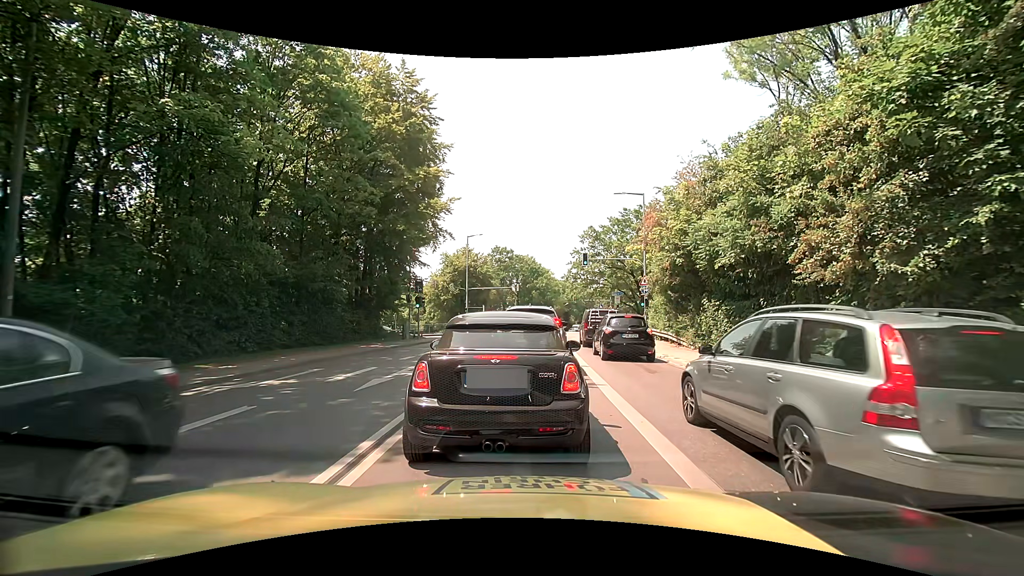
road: secondary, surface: asphalt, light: Day
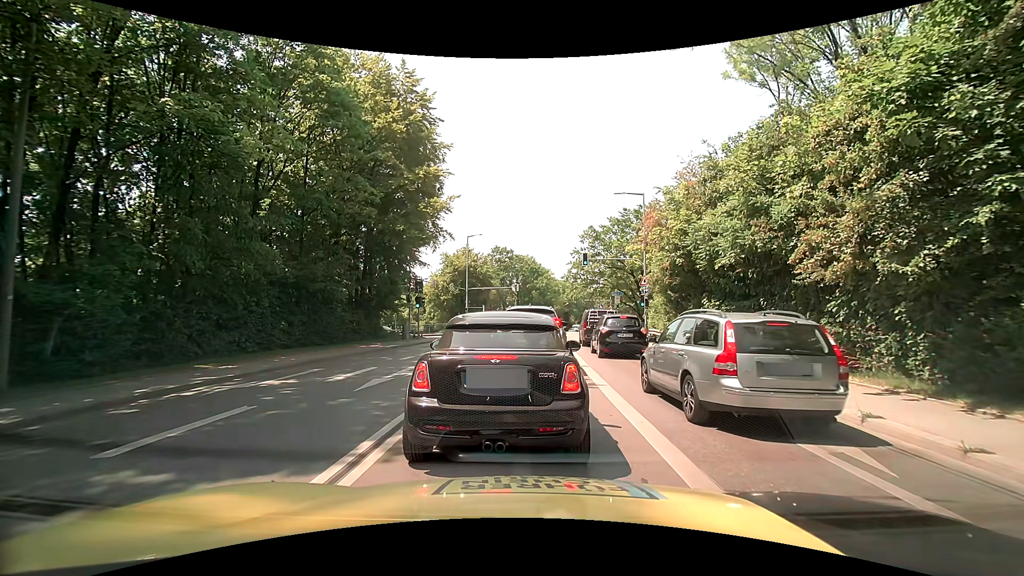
(0.0, 0.0) m; 0°
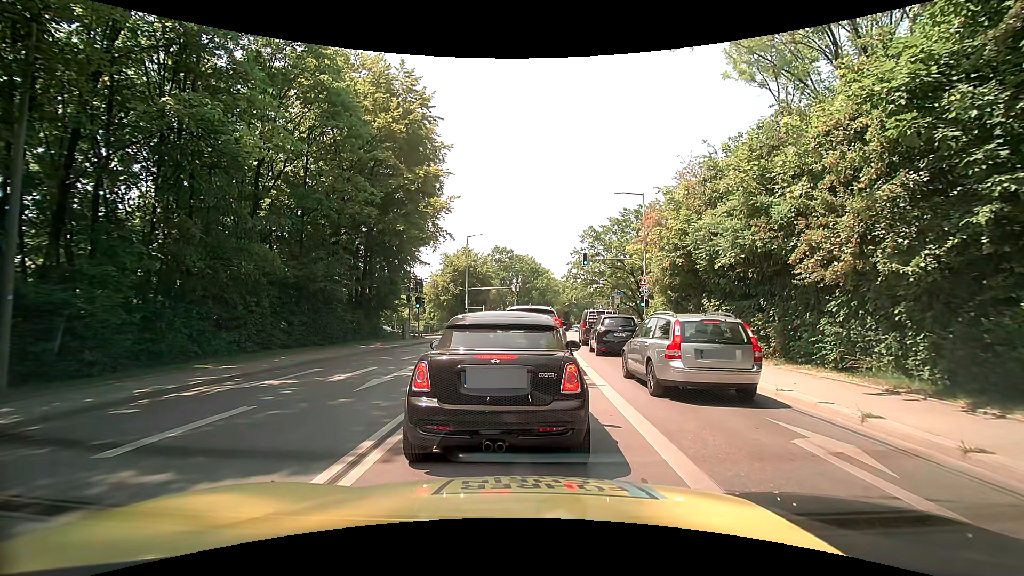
(0.0, 0.0) m; 0°
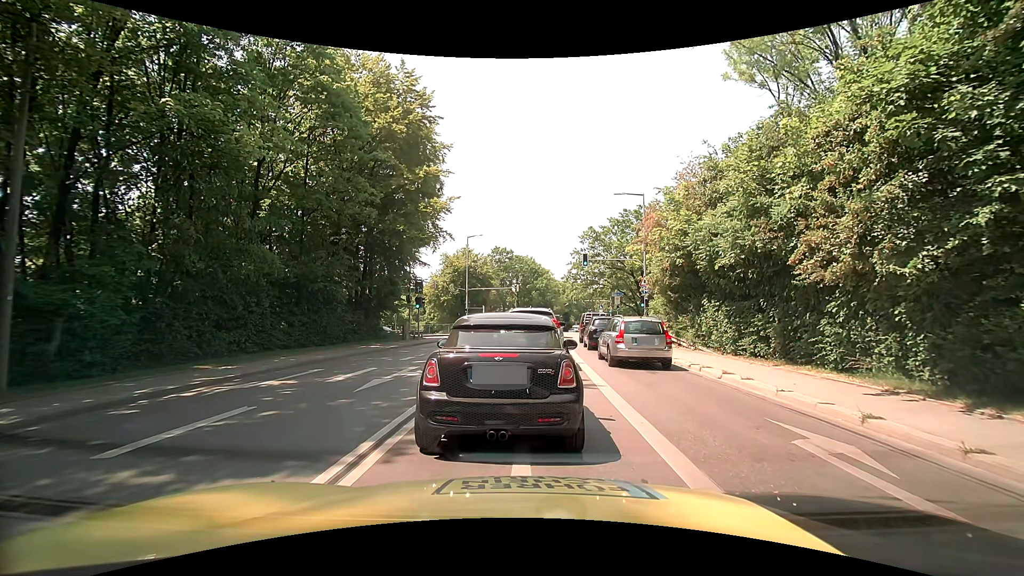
(0.0, 0.0) m; 0°
